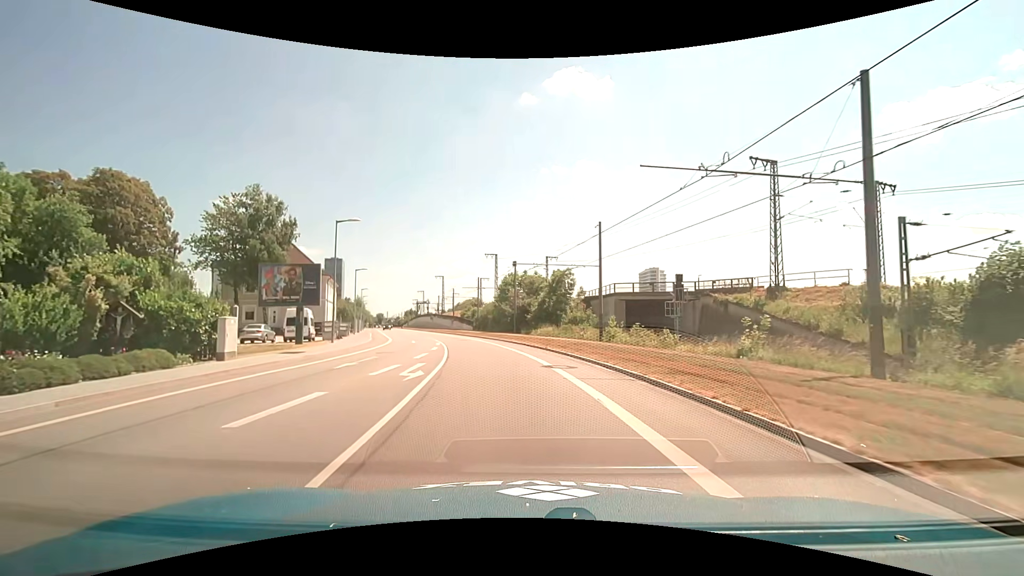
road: unclassified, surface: asphalt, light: Day
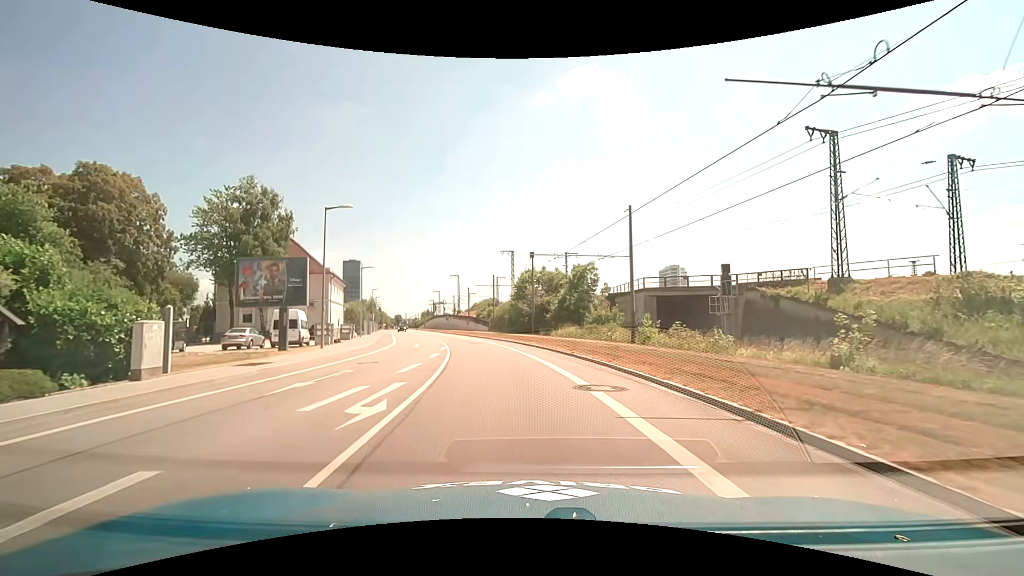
(-0.1, +5.1) m; -2°
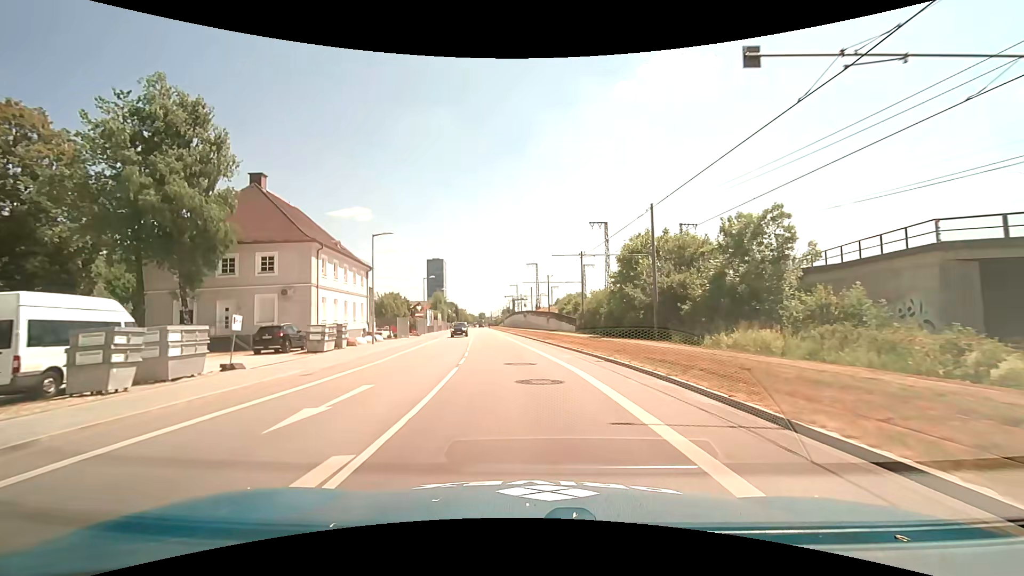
(-2.0, +24.4) m; -10°
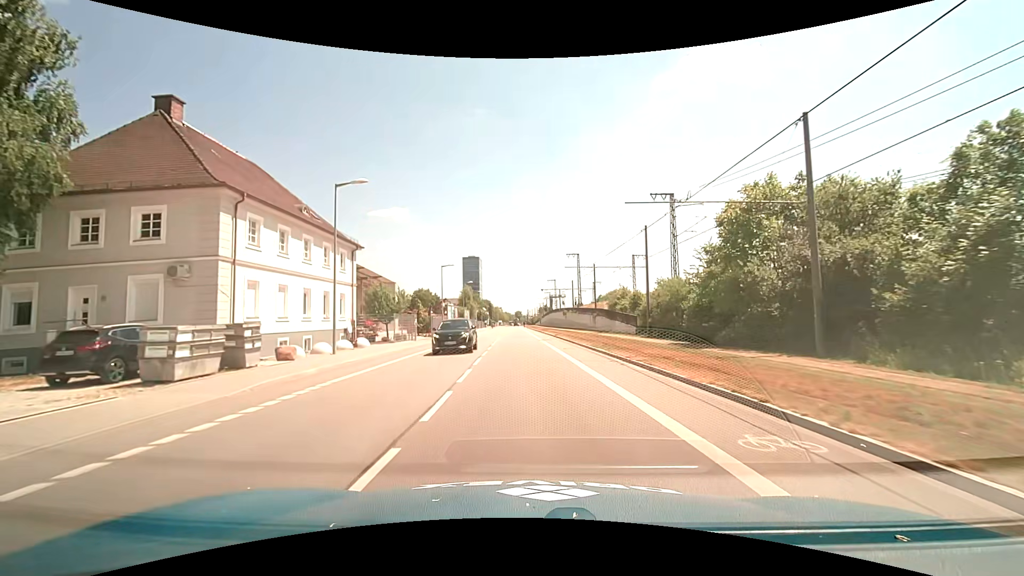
(-0.6, +14.5) m; -4°
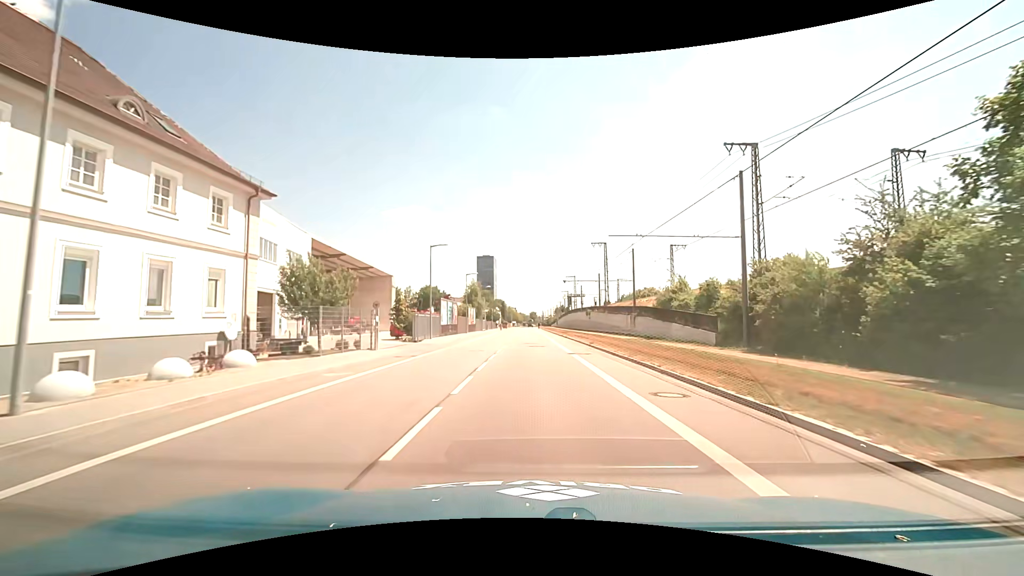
(-0.4, +15.8) m; -2°
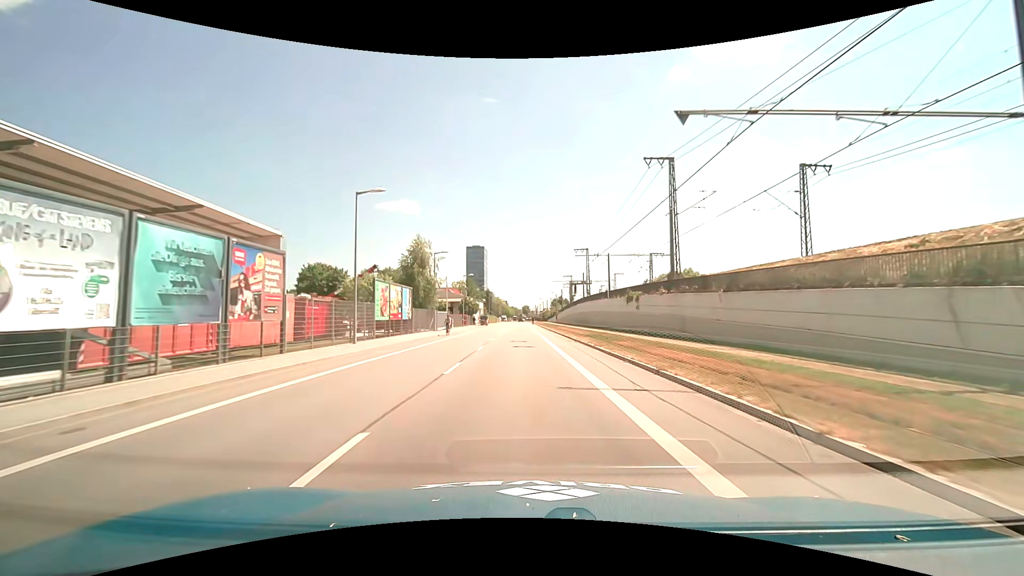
(+0.1, +42.7) m; +1°
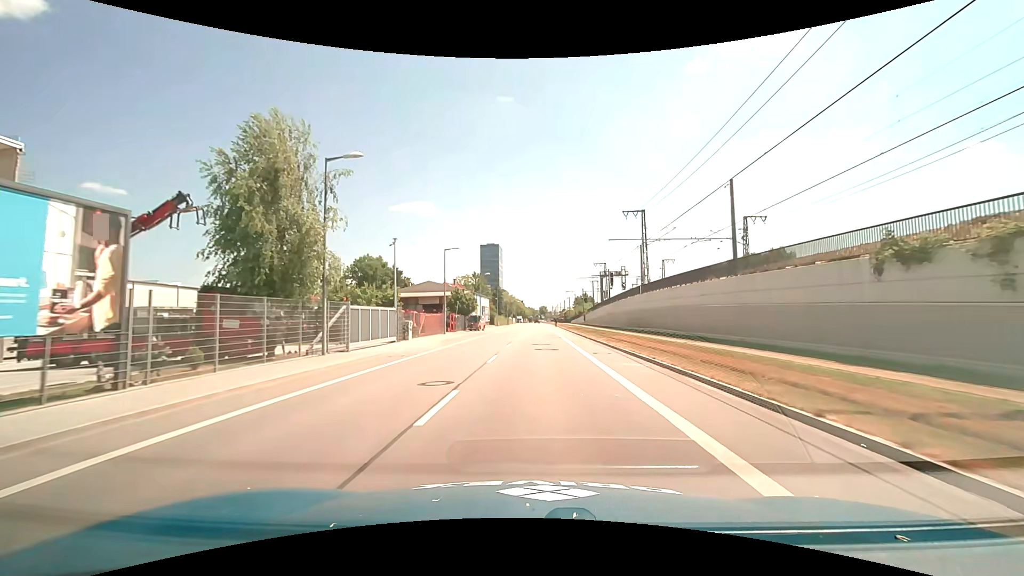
(-0.8, +32.3) m; -2°
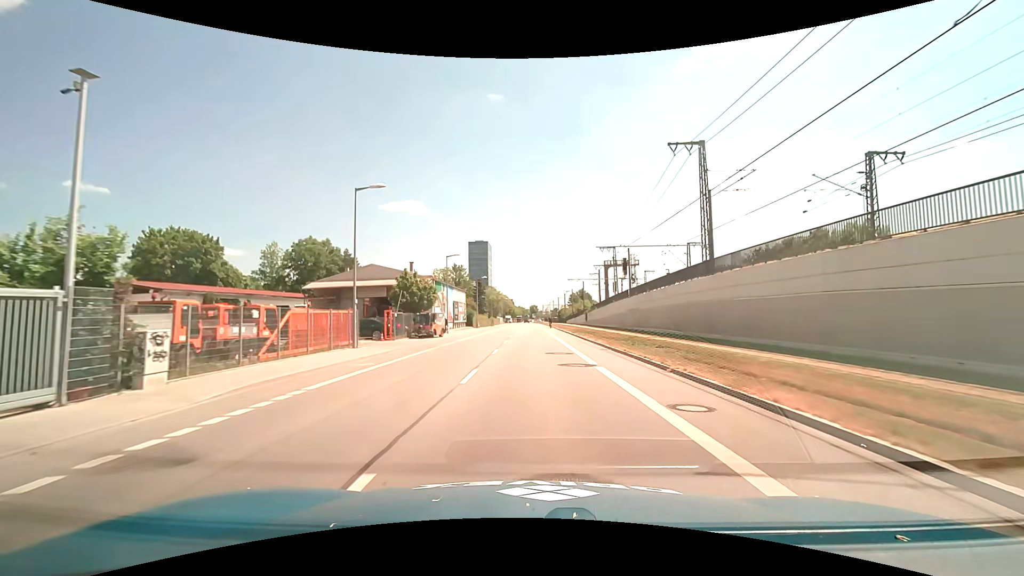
(+0.3, +22.8) m; +1°
(0, +10) (0, +20) (0, +30) (0, +40) (0, +50) (0, +60) (0, +70) (0, +80) (0, +90) (0, +100) m
